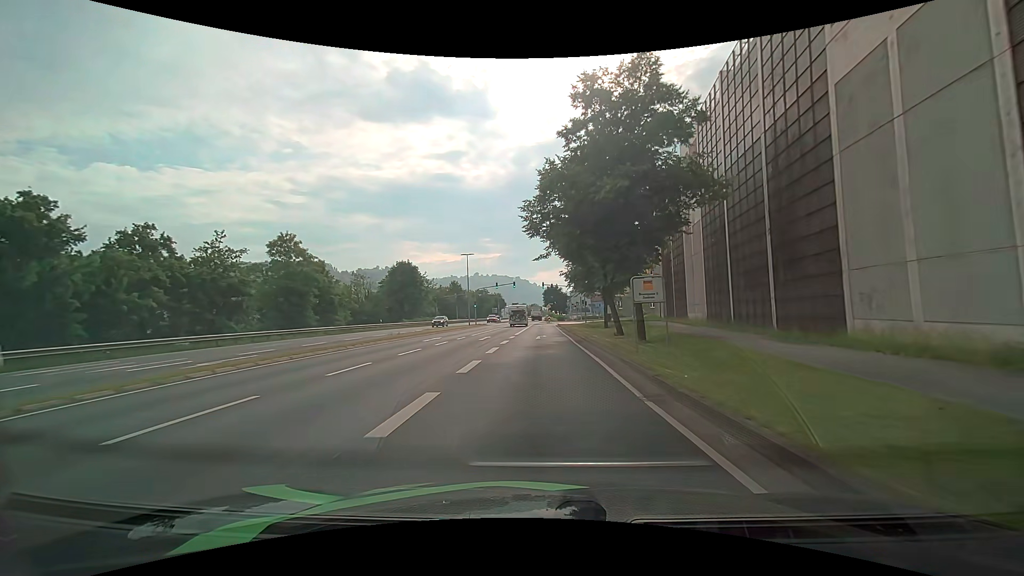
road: primary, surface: asphalt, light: Day
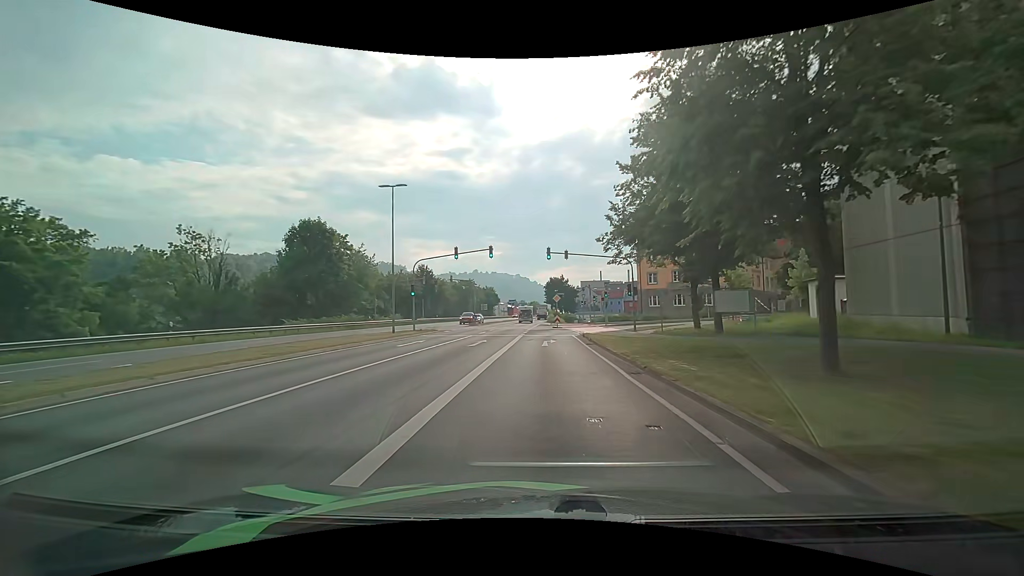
(-0.4, +36.8) m; +1°
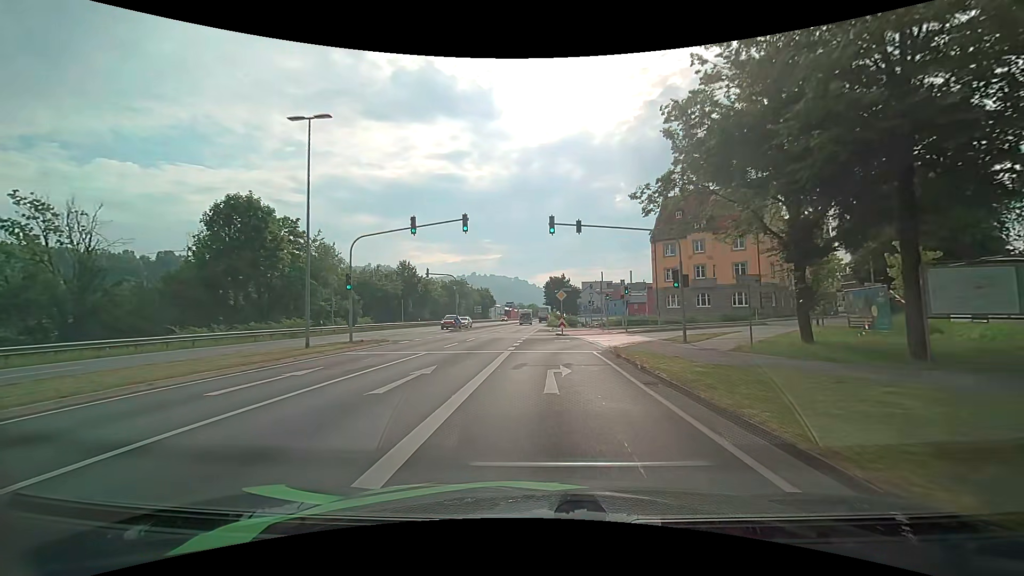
(-0.2, +12.3) m; -1°
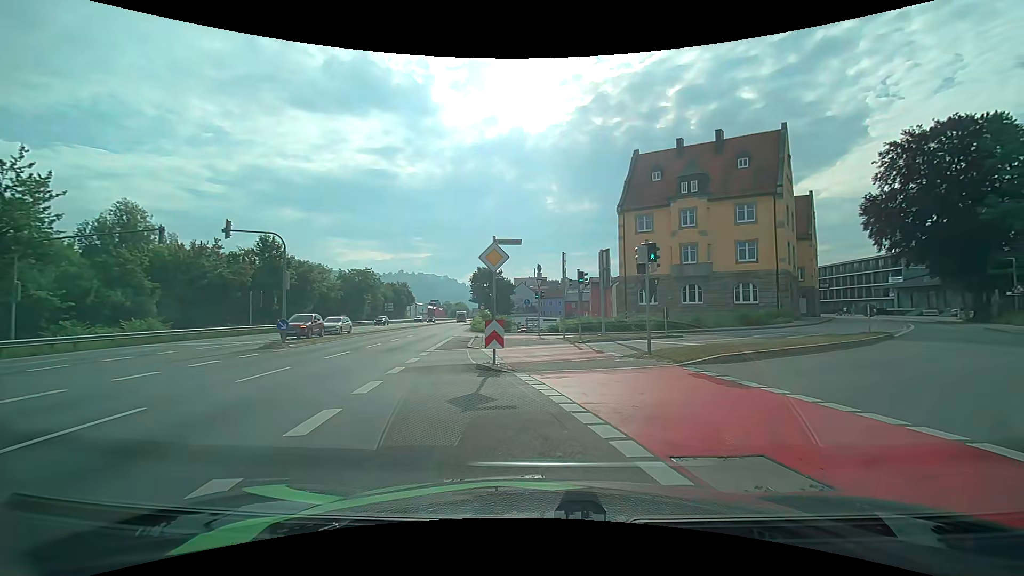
(+0.7, +22.8) m; +7°
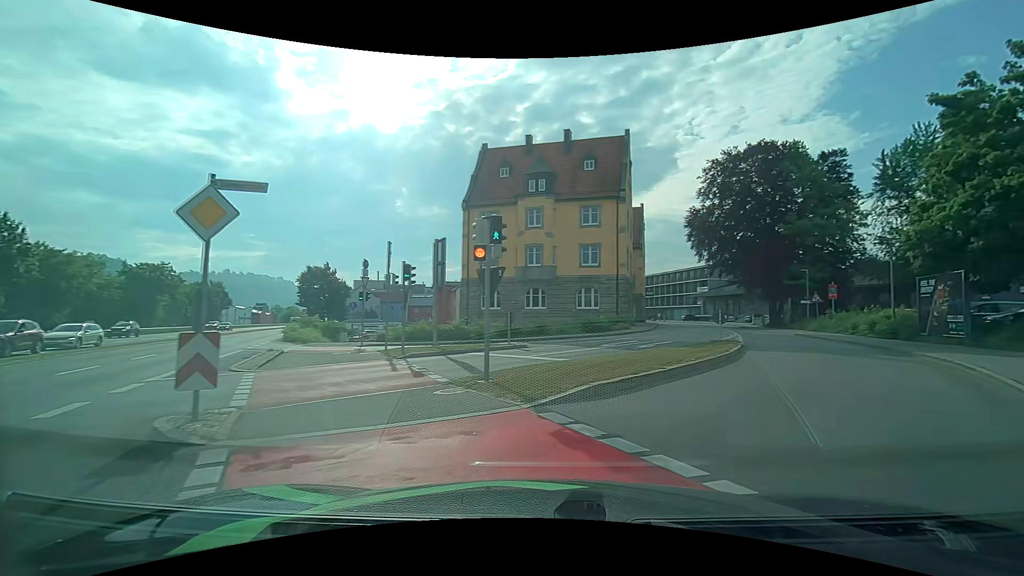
(+0.7, +5.5) m; +16°
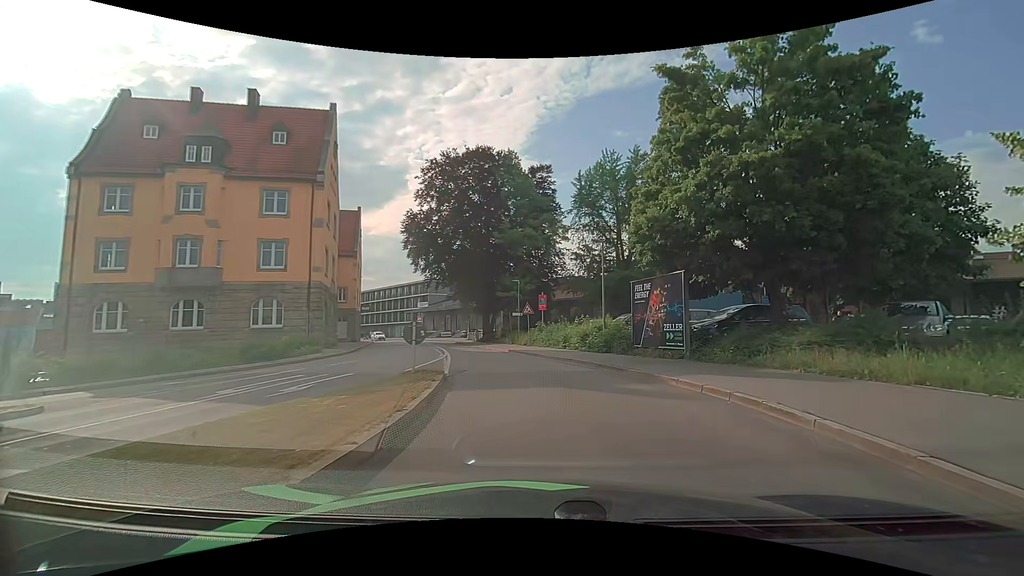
(+3.0, +8.6) m; +32°
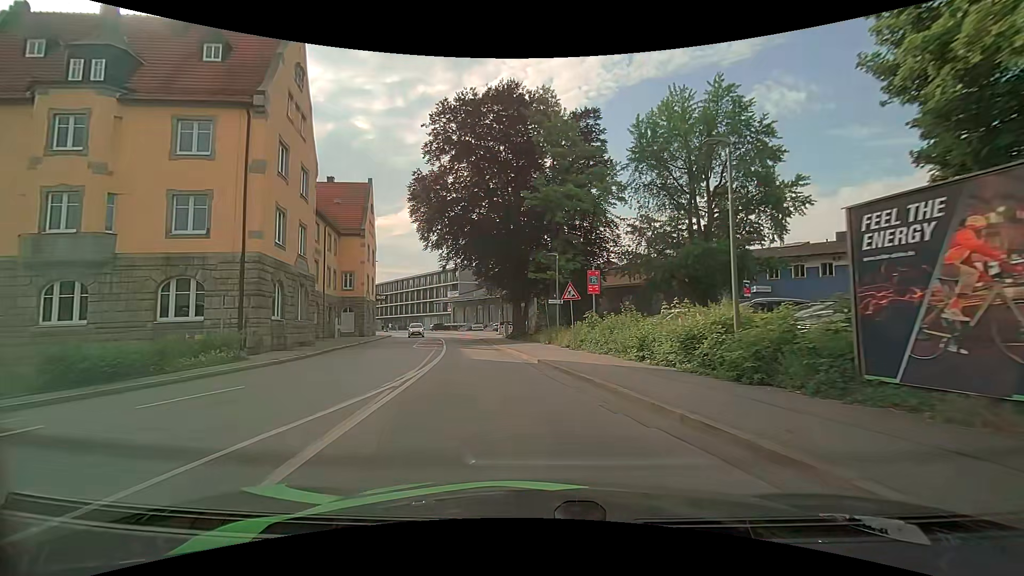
(-0.1, +12.3) m; -5°
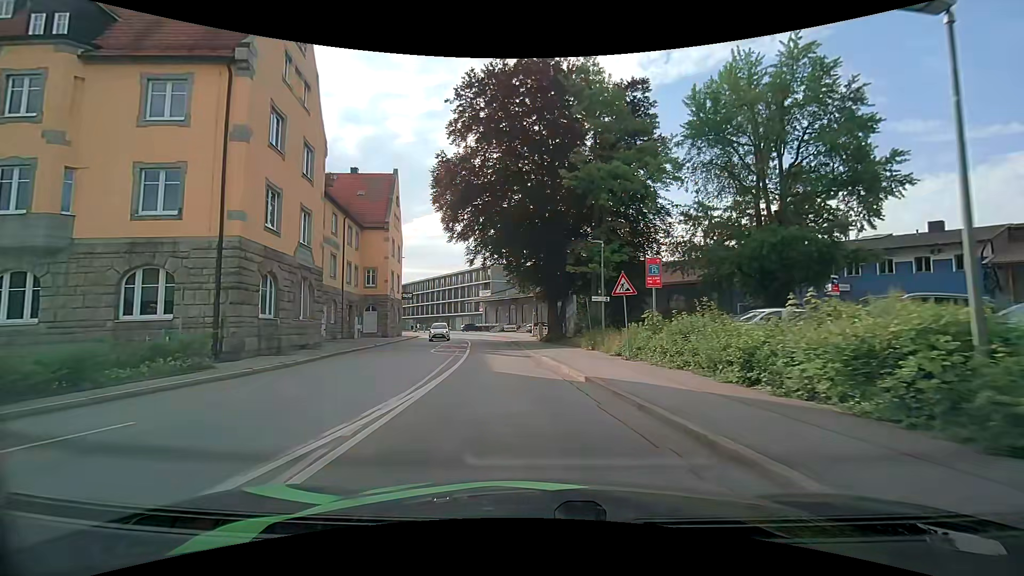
(-0.1, +4.8) m; -3°
(0, +10) (-1, +20) (-3, +30) (-4, +40) (-6, +50) (-8, +59) (-11, +69) (-15, +78) (-20, +87) (-26, +95) m
